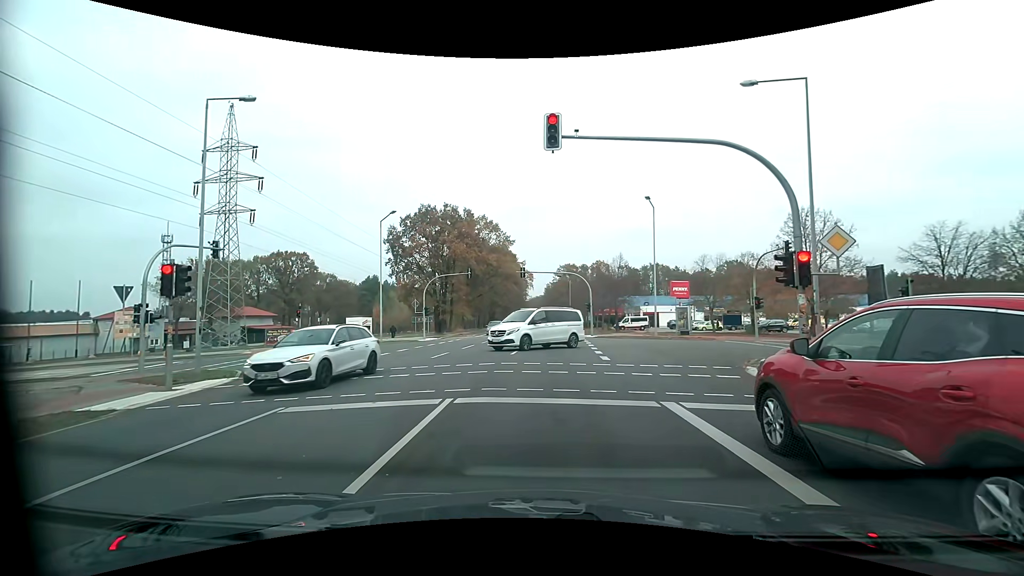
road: primary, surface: asphalt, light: Day
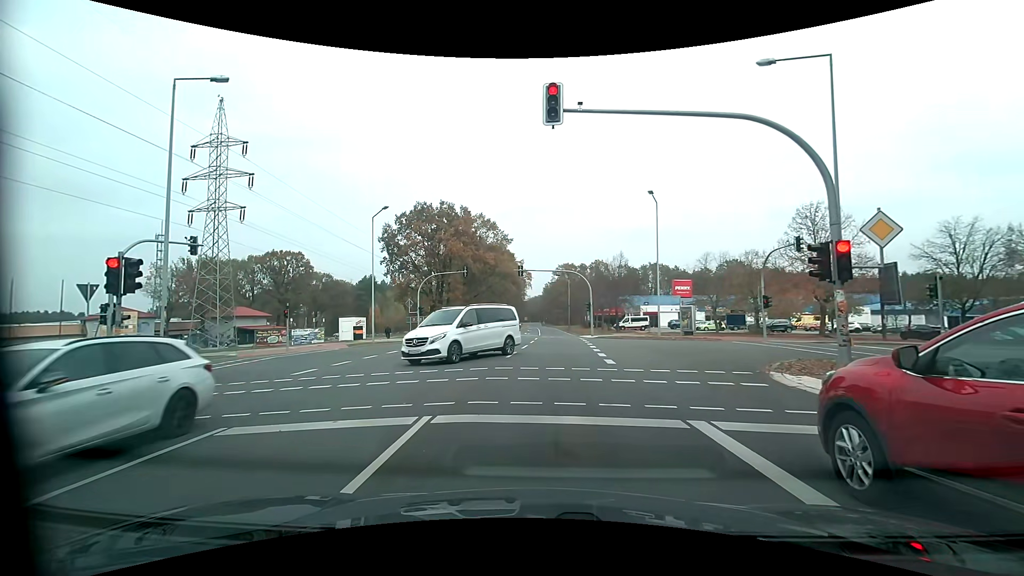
(0.0, +1.6) m; 0°
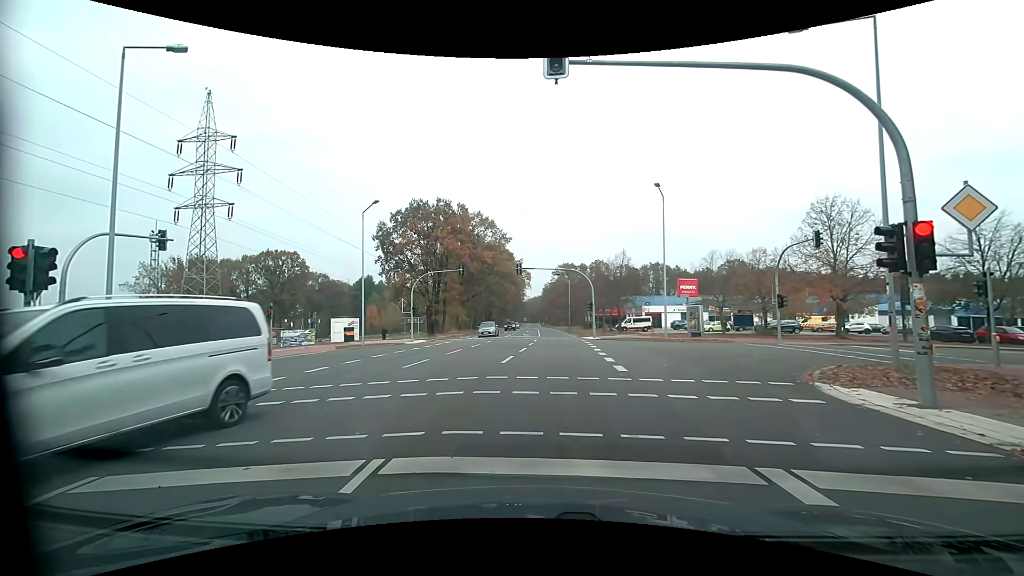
(0.0, +2.0) m; +2°
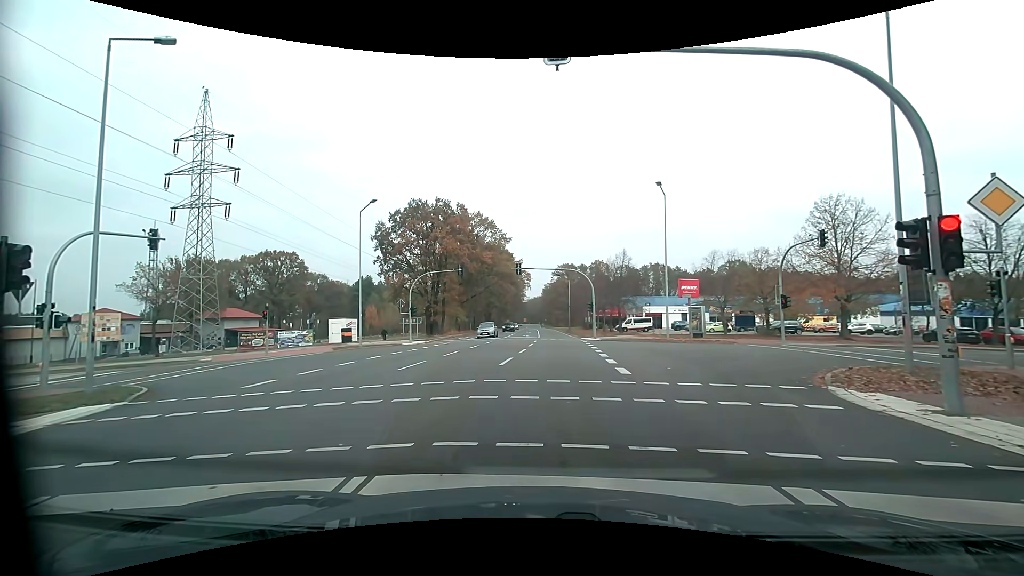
(0.0, +0.5) m; 0°
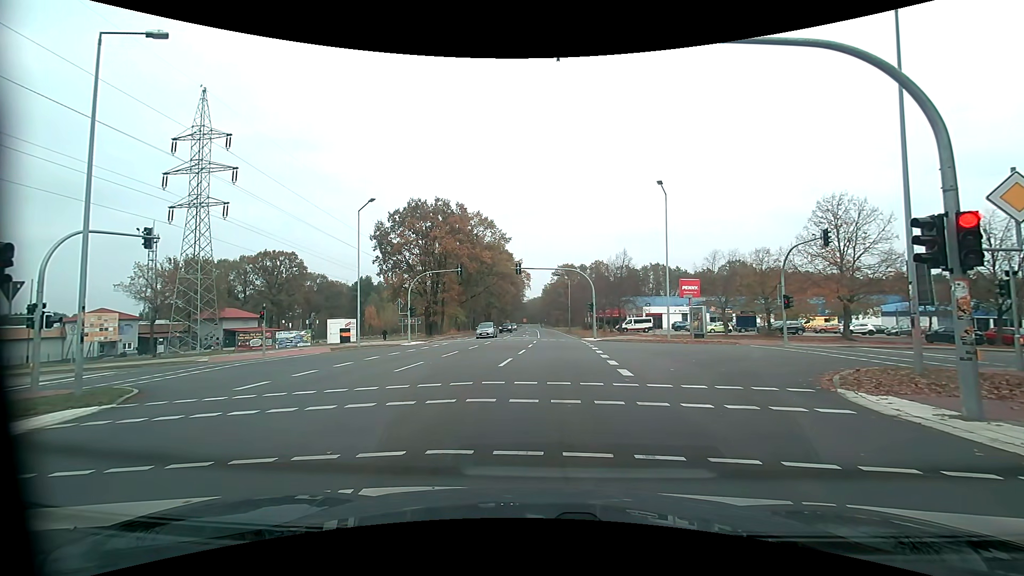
(0.0, +0.3) m; 0°
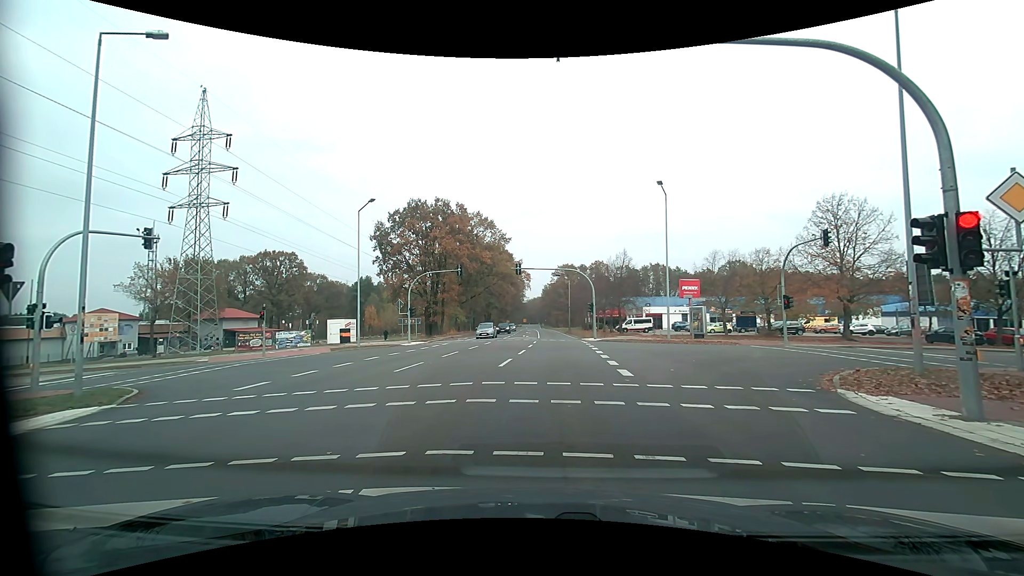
(0.0, 0.0) m; 0°
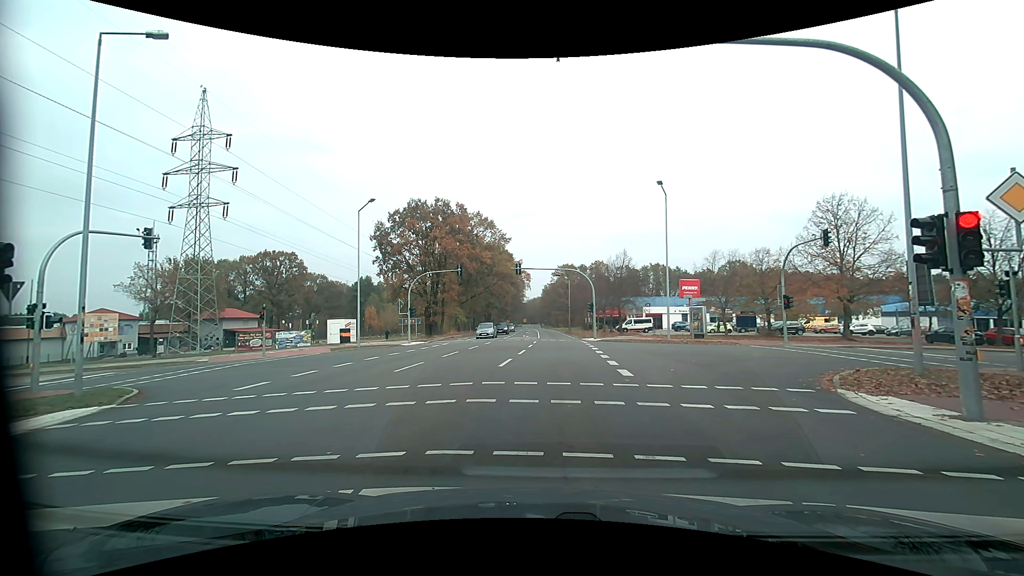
(0.0, 0.0) m; 0°
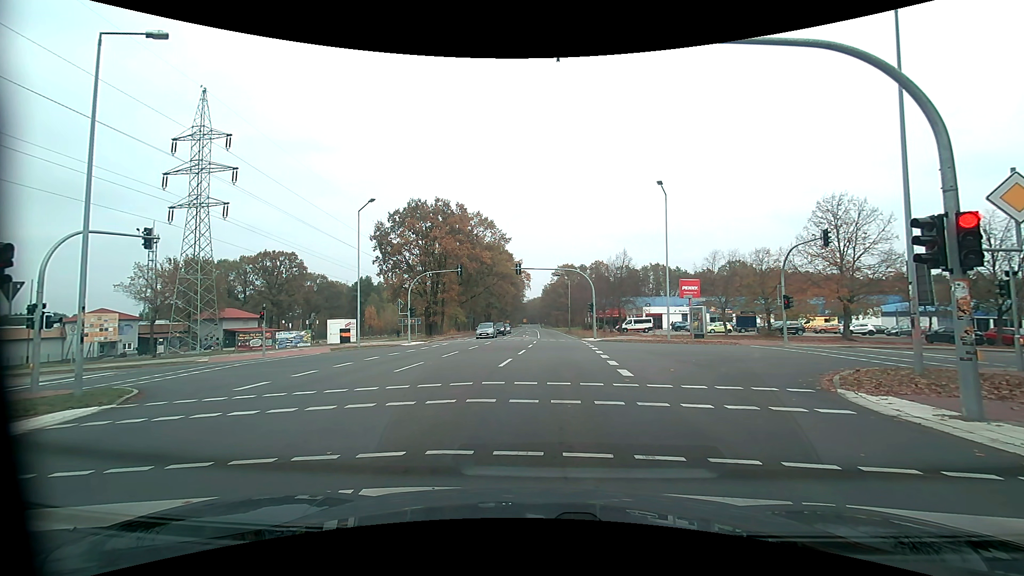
(0.0, 0.0) m; 0°
(0, +10) (0, +20) (0, +30) (0, +40) (0, +50) (0, +60) (-1, +70) (-1, +80) (-1, +90) (-2, +100) m
